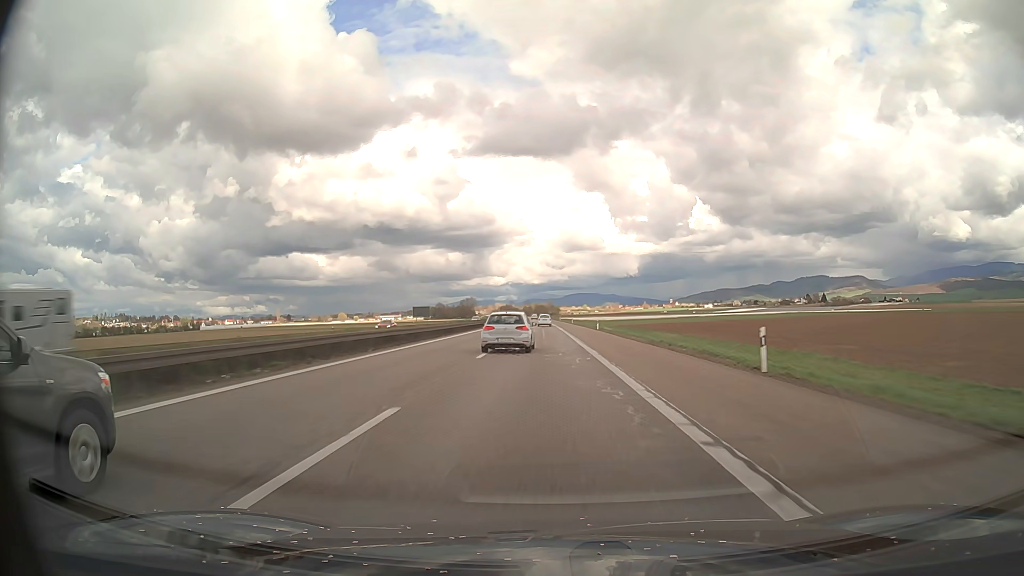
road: motorway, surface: asphalt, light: Day
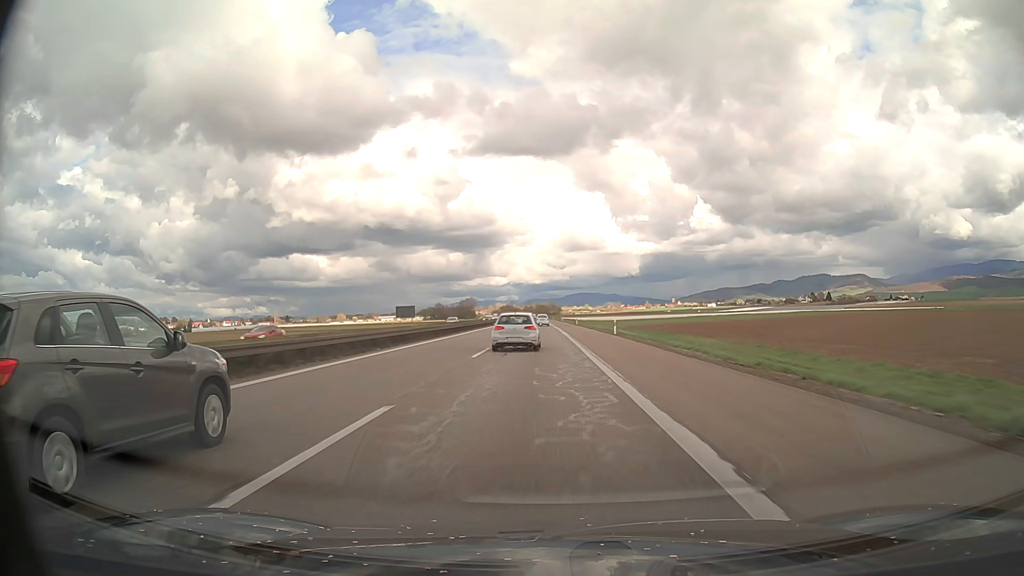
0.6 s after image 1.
(0.0, +17.4) m; 0°
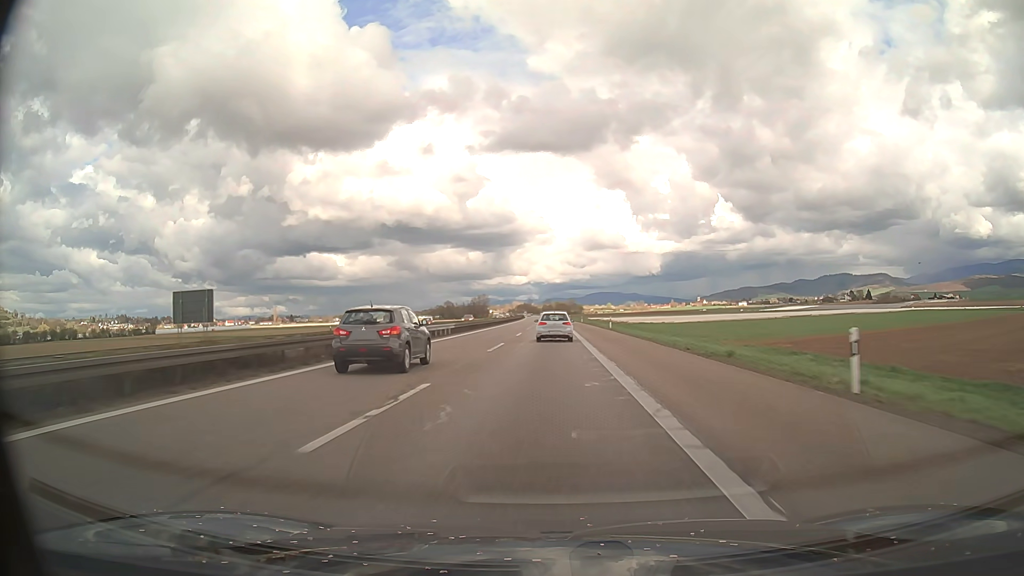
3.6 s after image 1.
(-1.5, +87.1) m; -2°
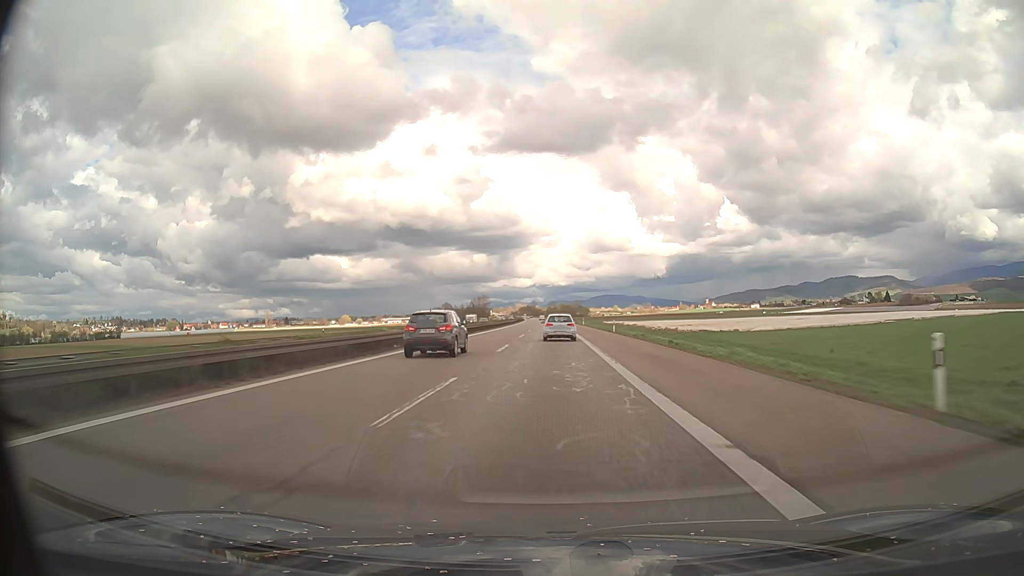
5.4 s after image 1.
(-0.2, +52.3) m; 0°
